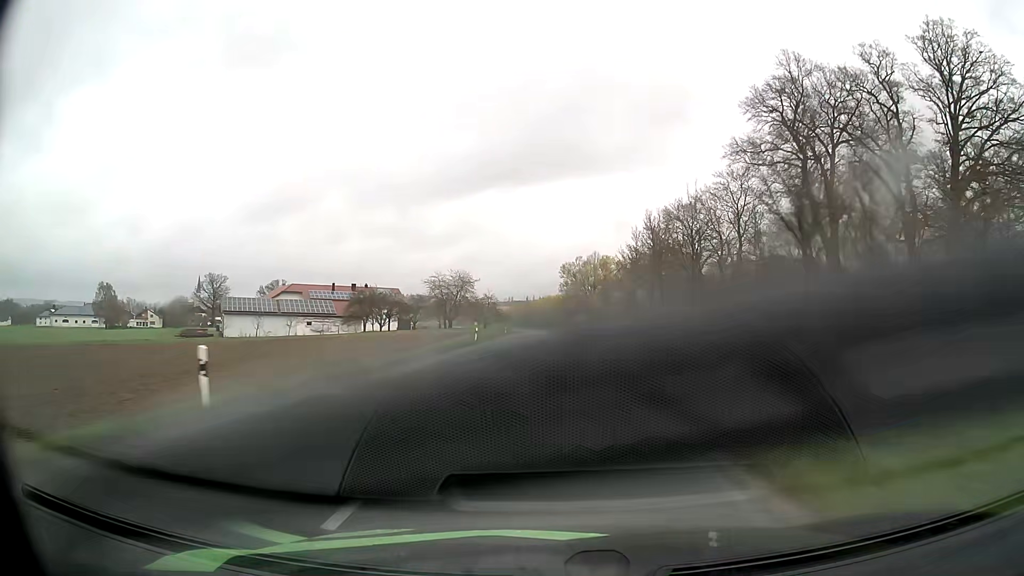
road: secondary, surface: asphalt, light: Day
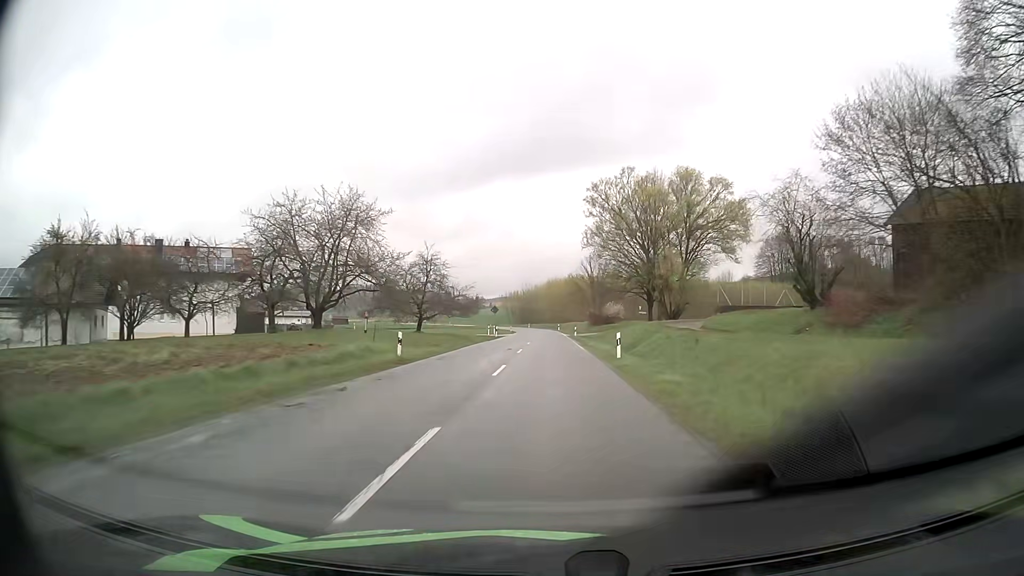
(-0.5, +70.7) m; -1°
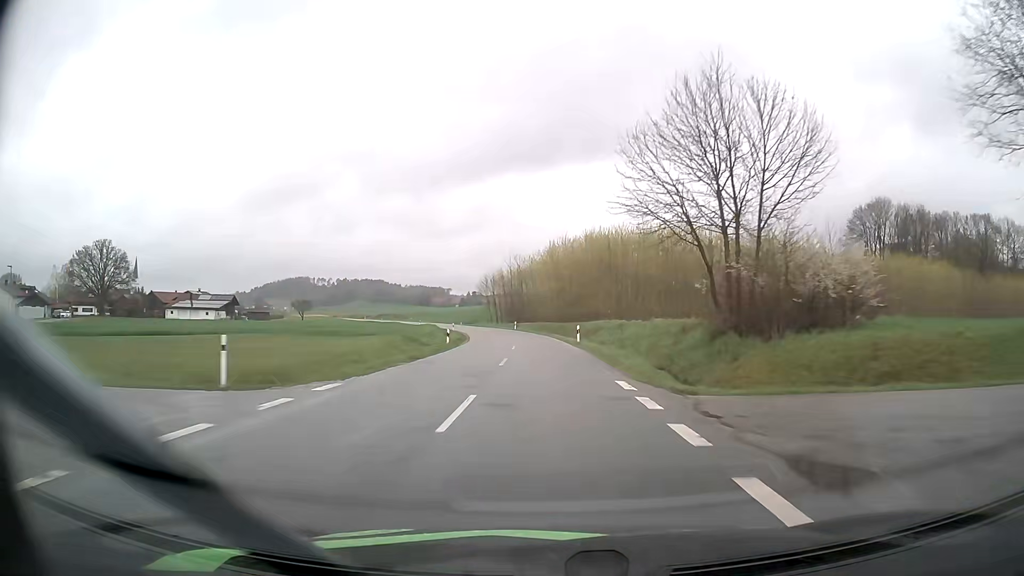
(0.0, +68.7) m; 0°
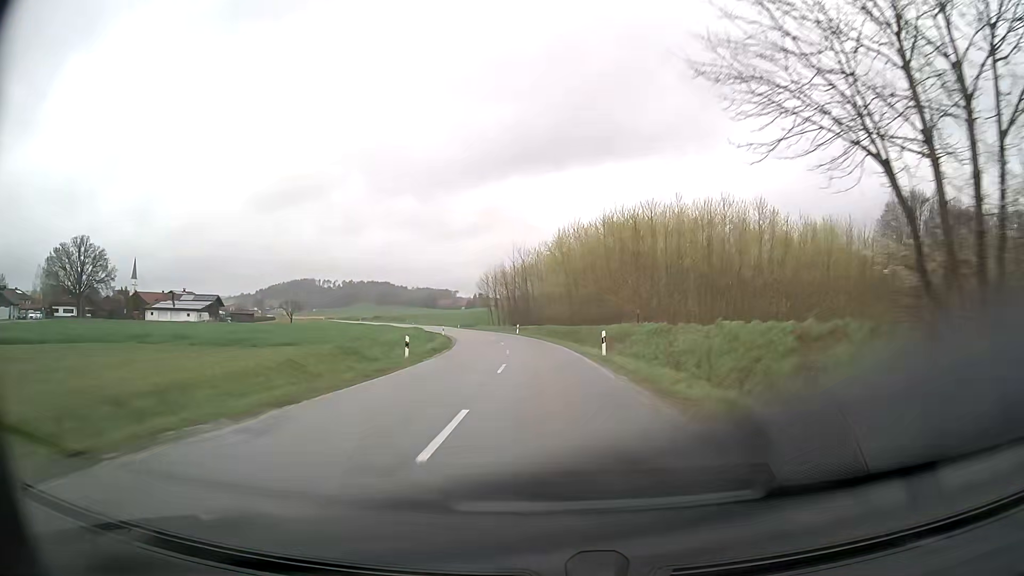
(-0.1, +13.5) m; -1°
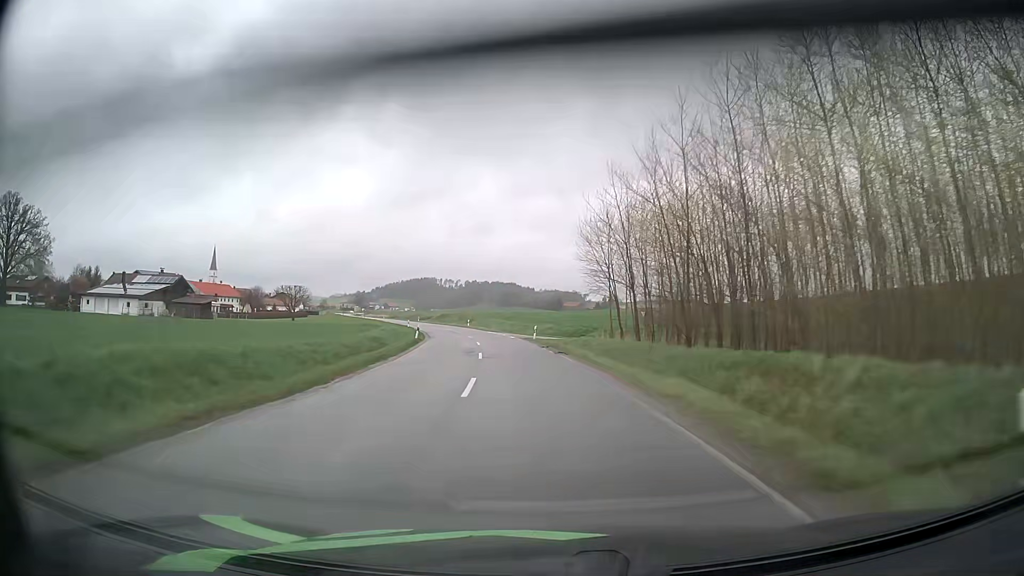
(-4.8, +66.5) m; -10°
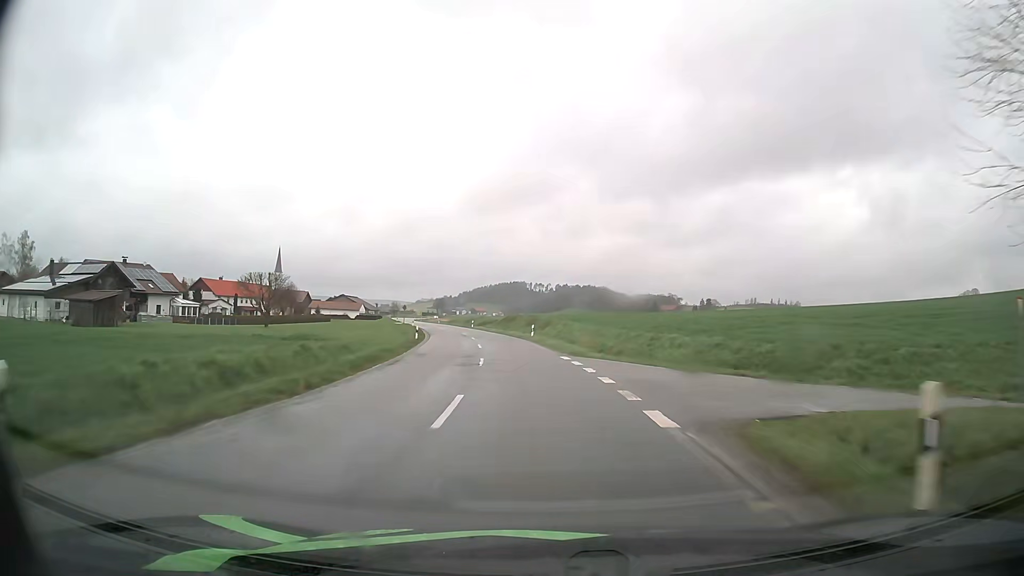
(-2.9, +39.7) m; -8°
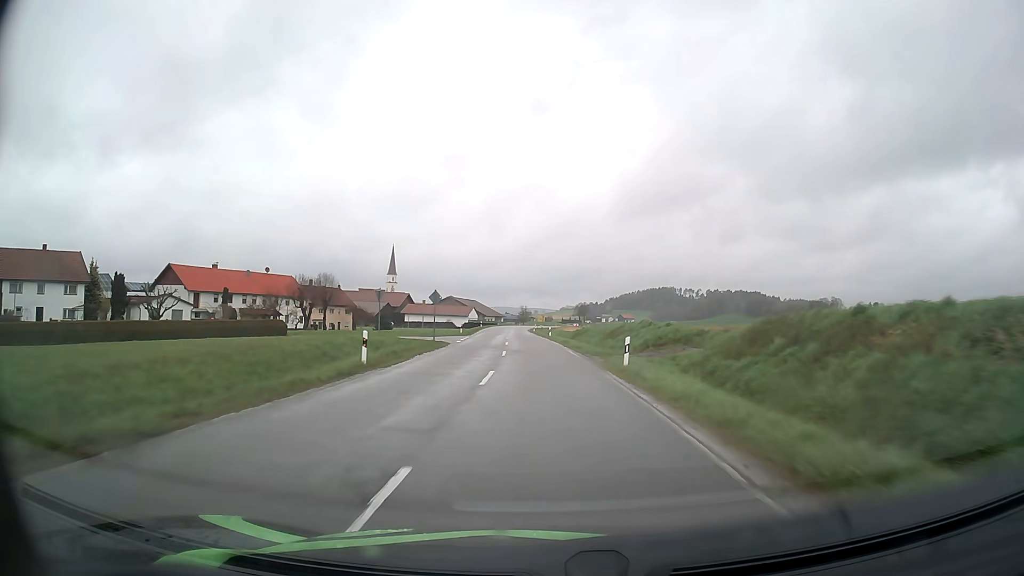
(-7.6, +66.1) m; -13°
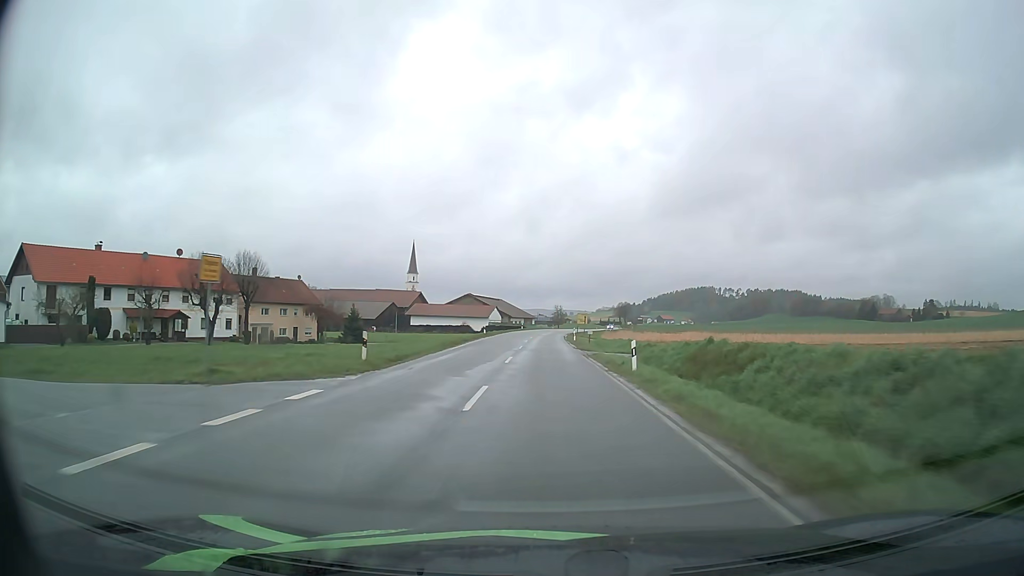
(-1.3, +40.3) m; -3°
(0, +10) (0, +20) (0, +30) (0, +40) (0, +50) (0, +60) (0, +70) (0, +80) (+1, +90) (+1, +100) m
